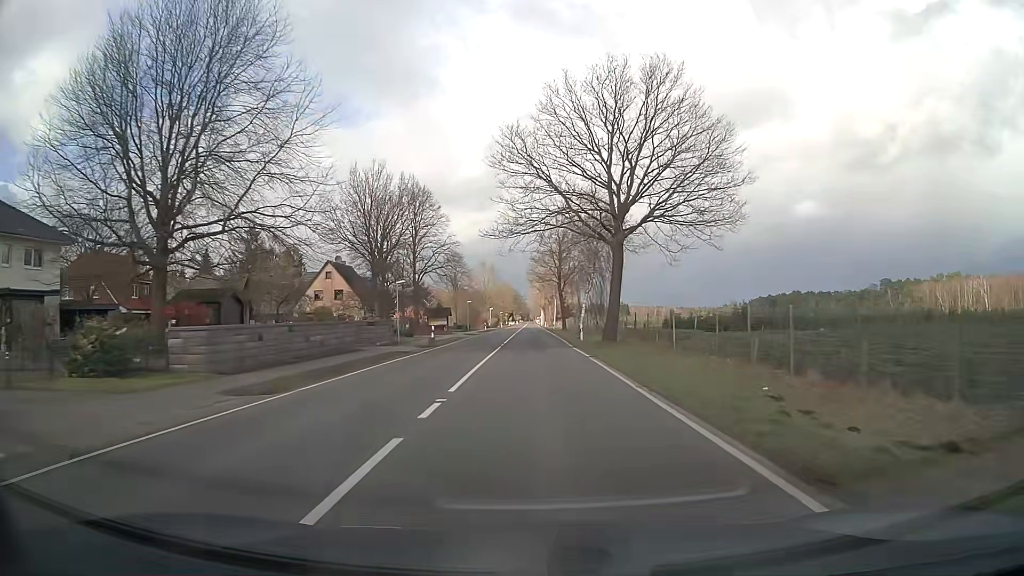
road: secondary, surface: asphalt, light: Day
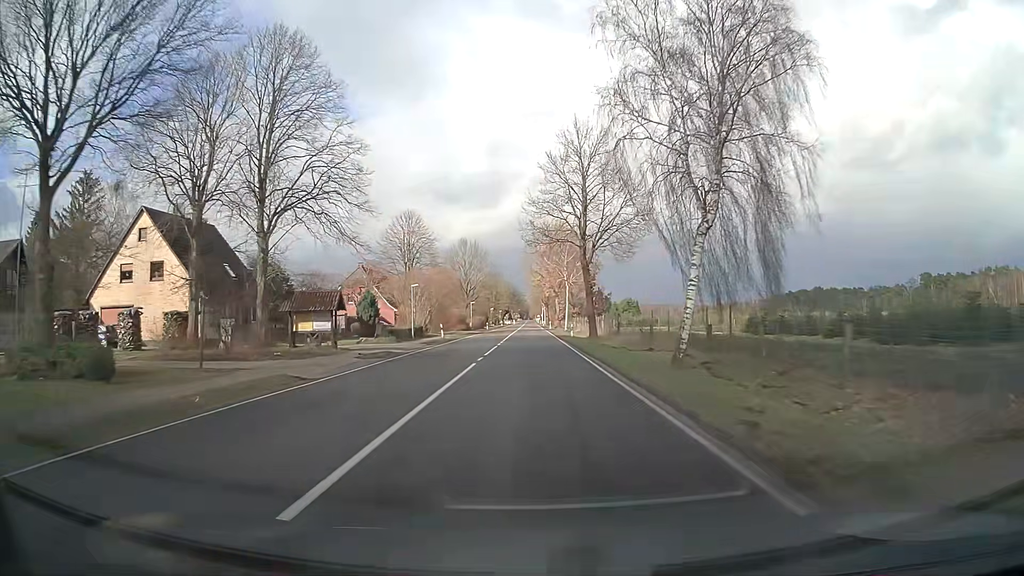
(+0.1, +43.2) m; 0°
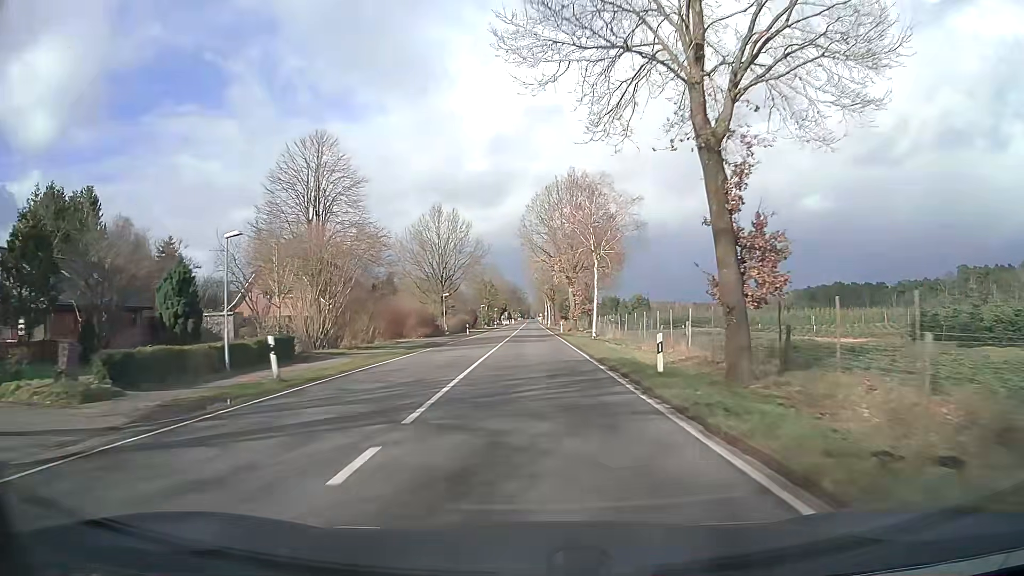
(0.0, +32.5) m; 0°
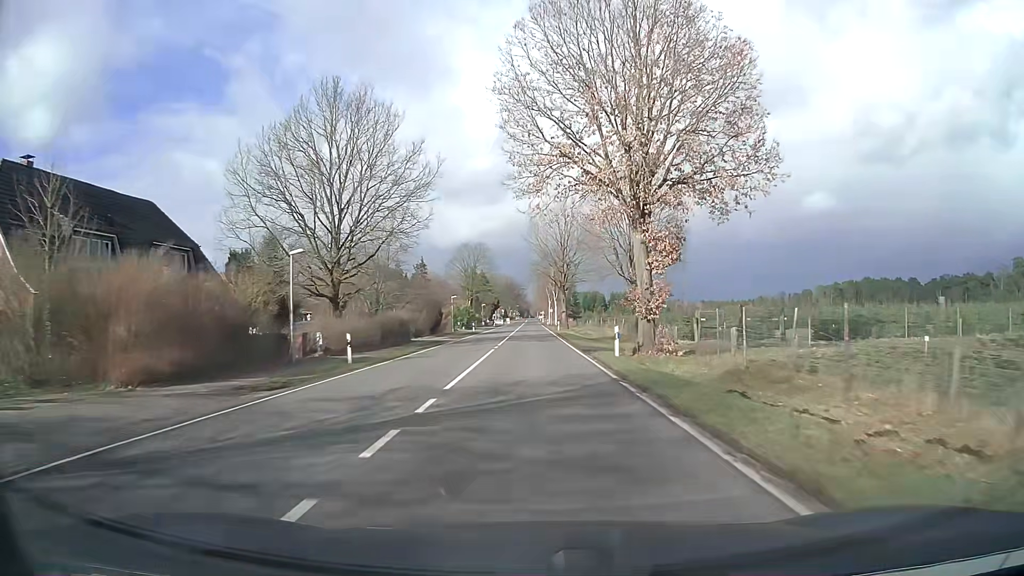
(0.0, +43.2) m; 0°
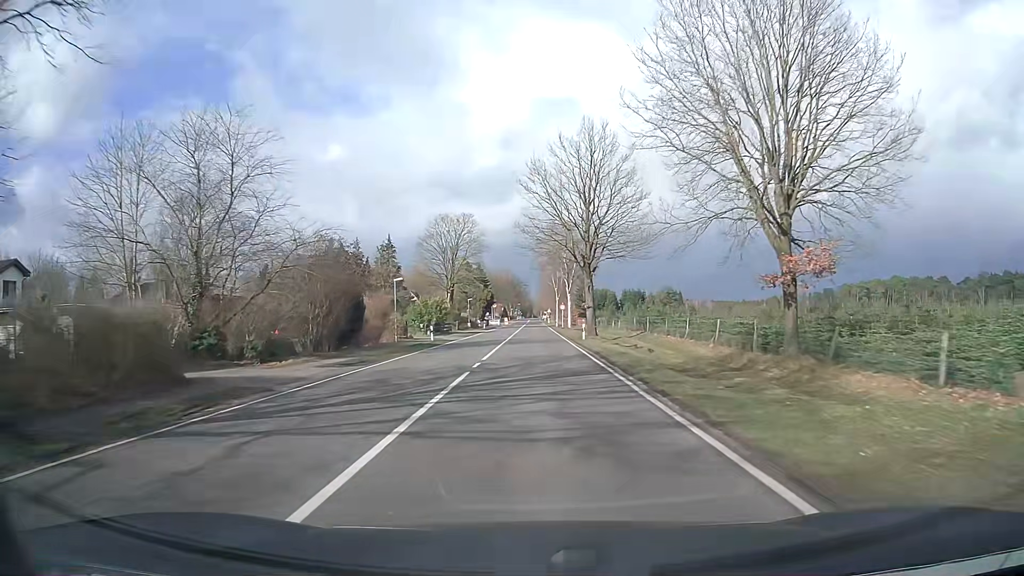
(0.0, +32.4) m; 0°
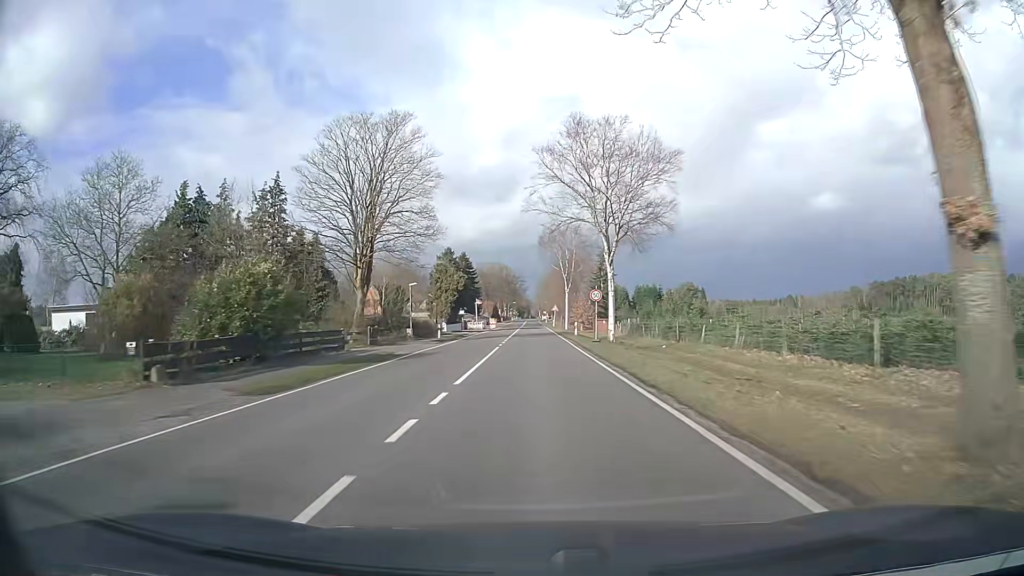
(0.0, +43.2) m; 0°
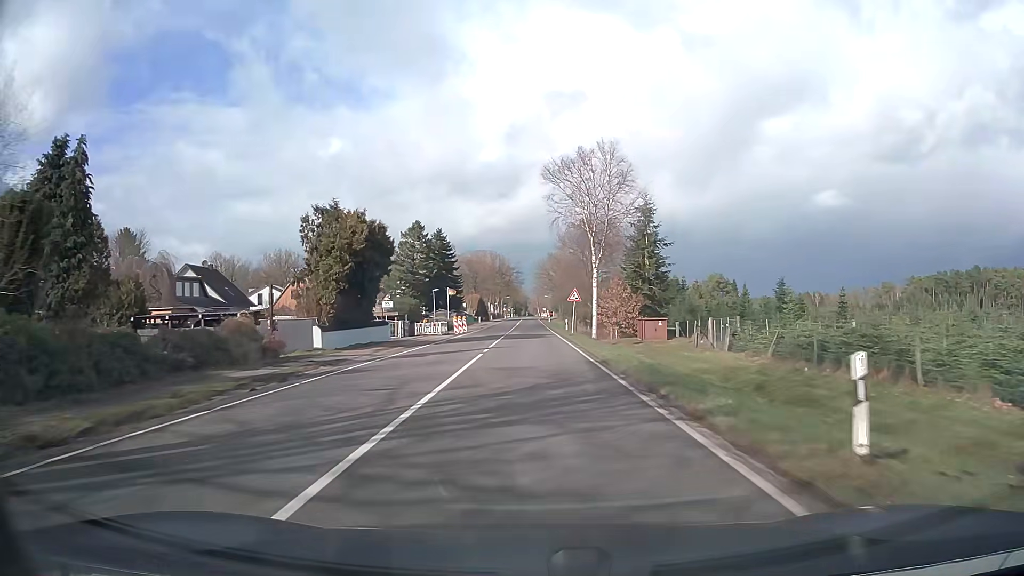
(+0.2, +42.4) m; 0°
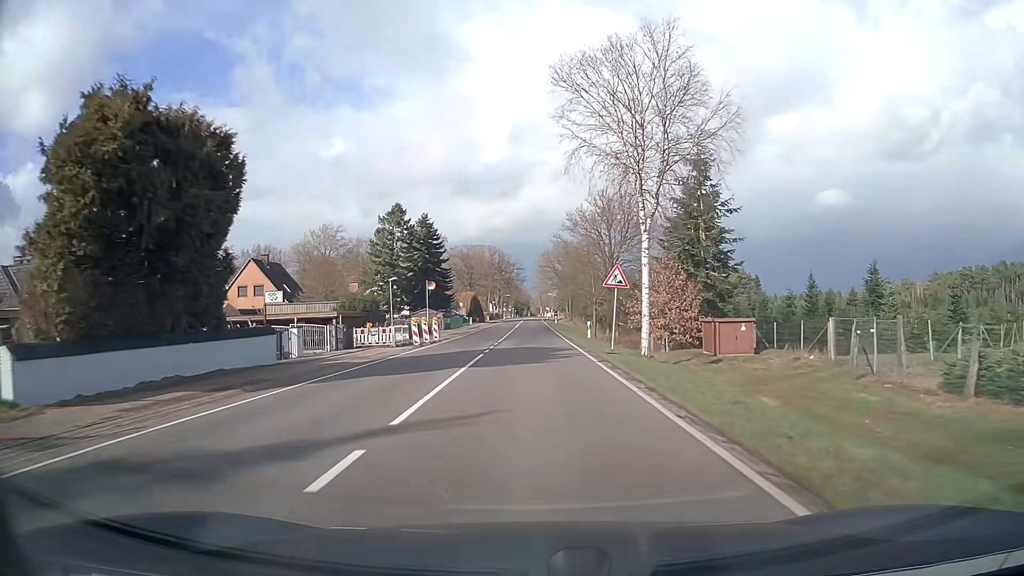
(0.0, +19.9) m; 0°
(0, +10) (0, +20) (0, +30) (0, +40) (0, +50) (0, +60) (0, +70) (0, +80) (0, +90) (0, +100) m
